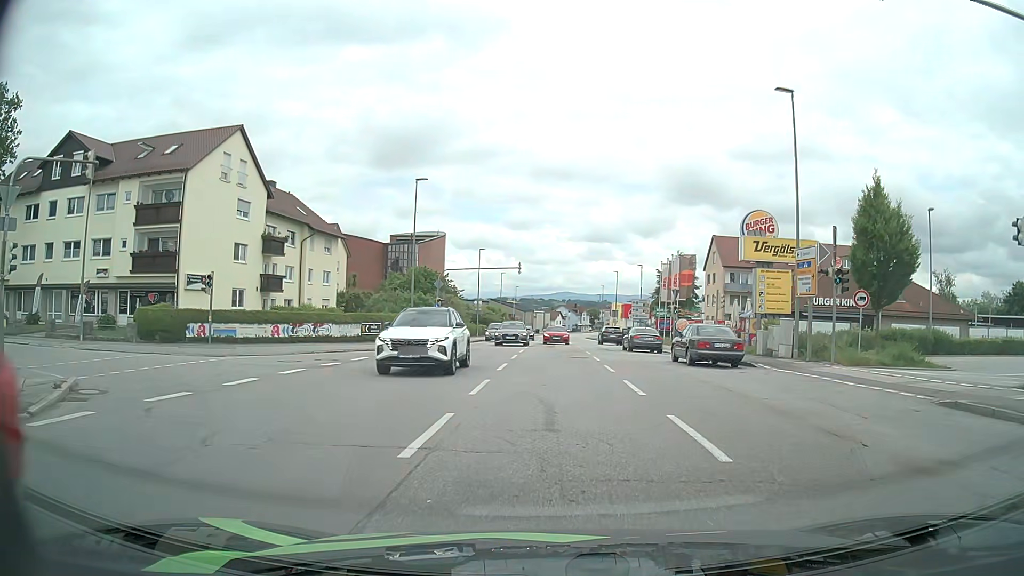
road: tertiary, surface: asphalt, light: Day
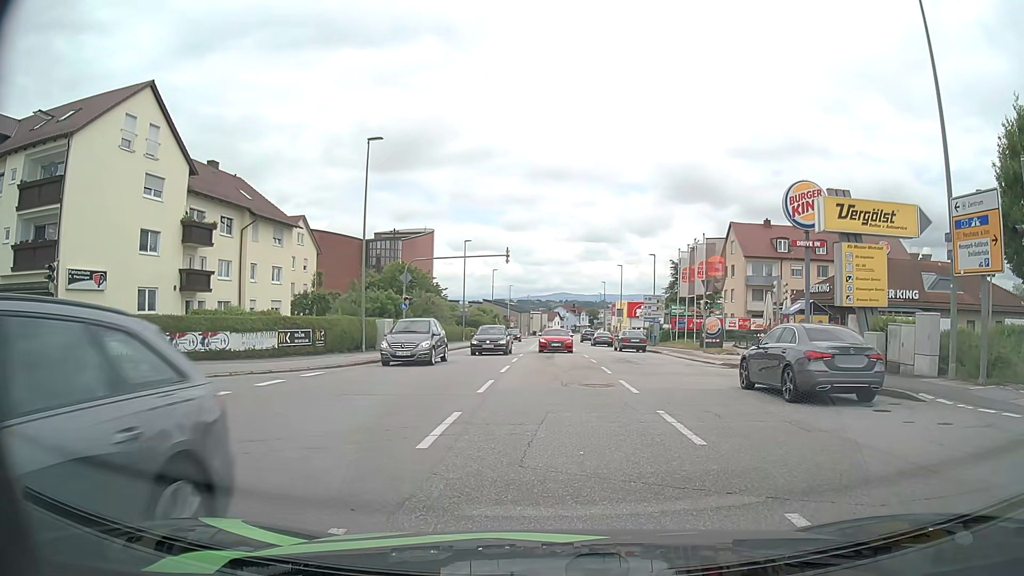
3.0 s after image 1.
(-0.2, +10.4) m; 0°
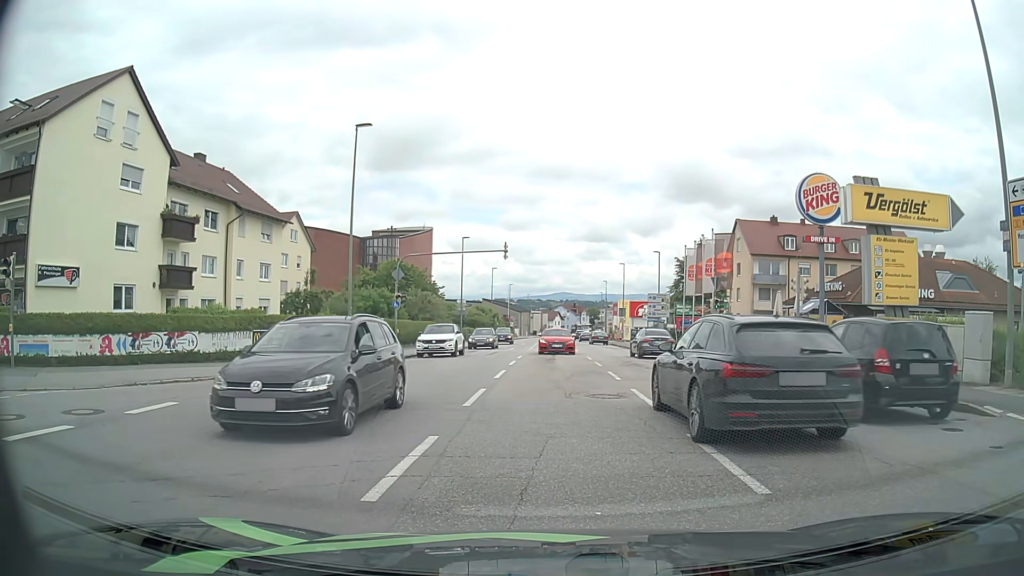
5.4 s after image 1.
(0.0, +2.2) m; 0°
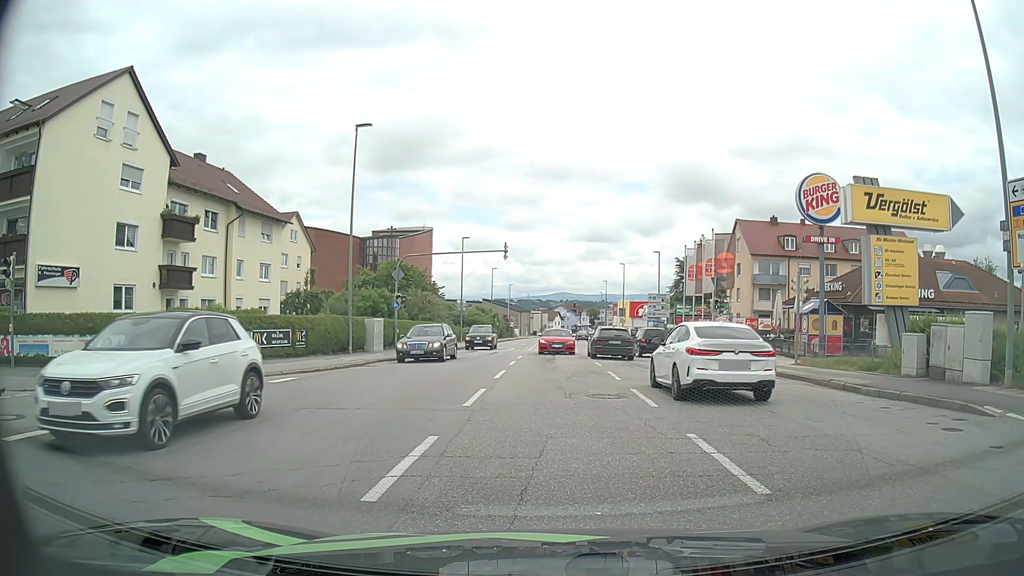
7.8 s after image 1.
(0.0, +0.1) m; 0°
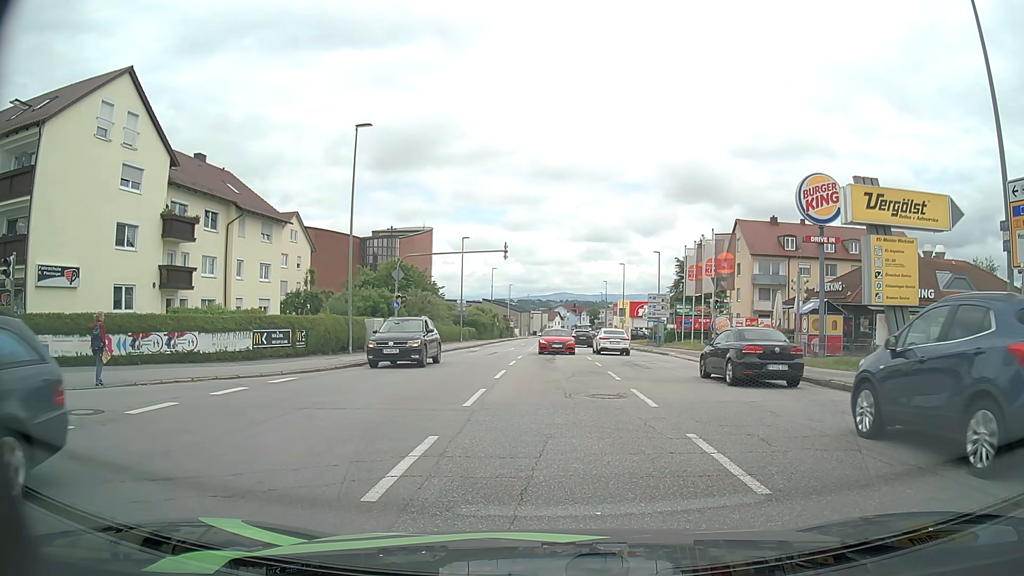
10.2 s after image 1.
(0.0, 0.0) m; 0°
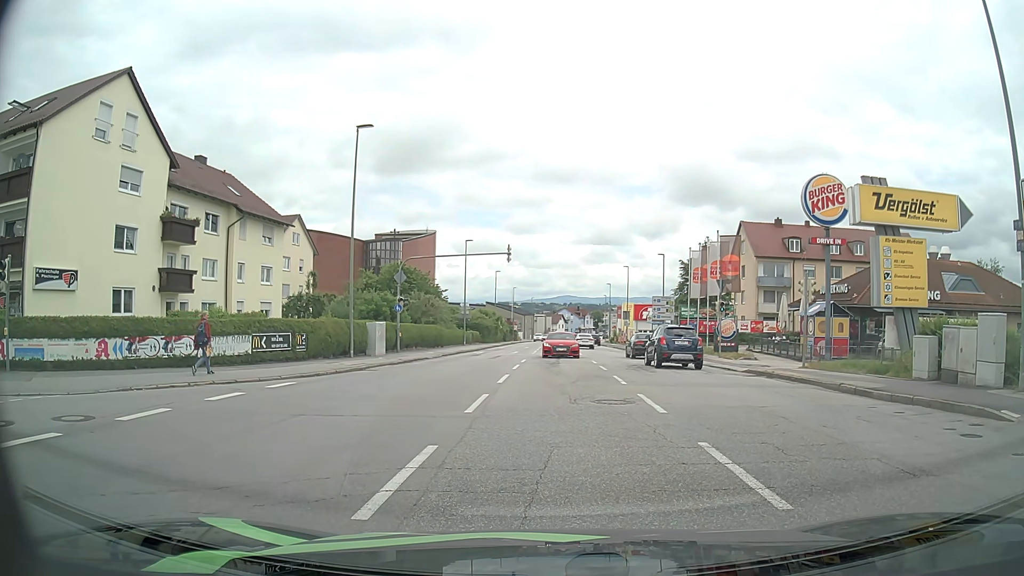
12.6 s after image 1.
(0.0, +0.4) m; 0°
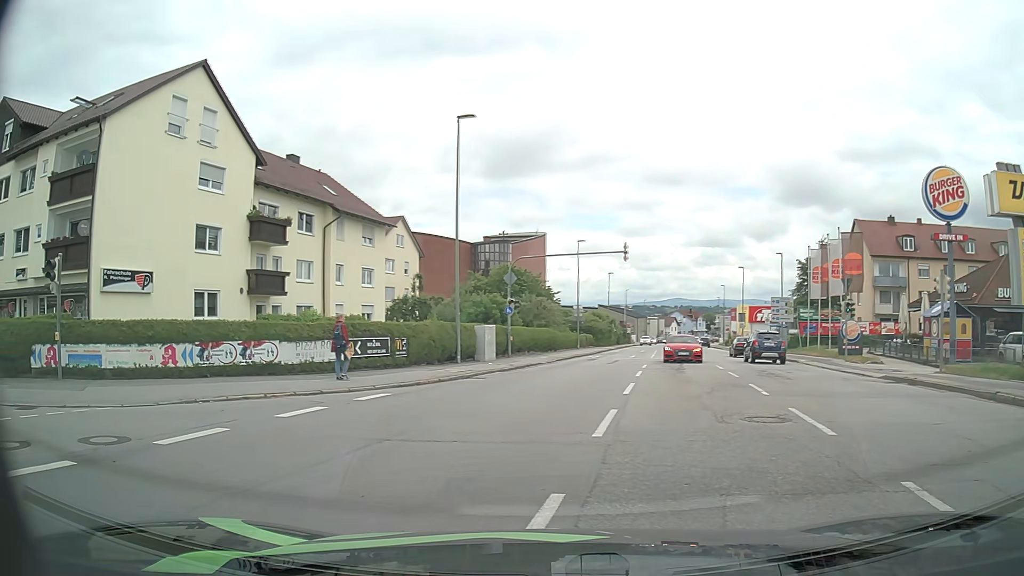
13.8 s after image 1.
(-0.1, +2.2) m; -9°
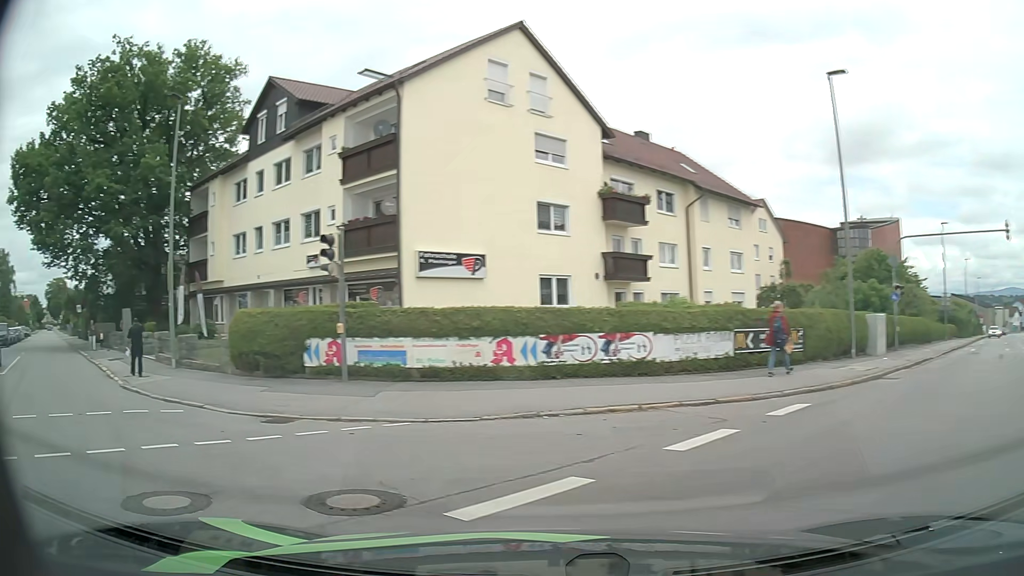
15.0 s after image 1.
(-1.1, +4.0) m; -31°
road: residential
(-5, +8) (-13, +14) (-20, +22) (-26, +29) (-33, +36) (-40, +44) (-47, +51) (-54, +58) (-61, +65) (-68, +72) m
